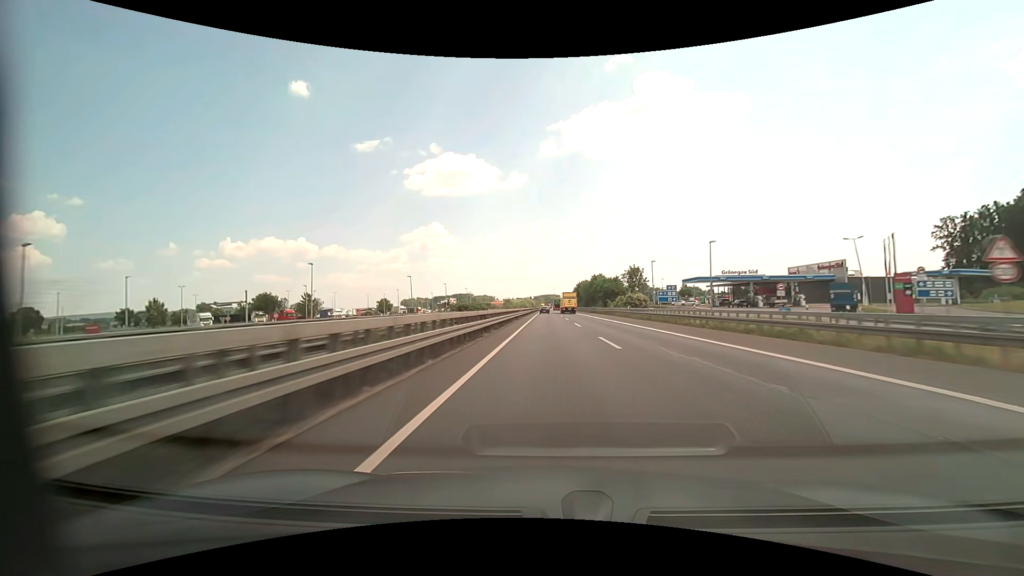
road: motorway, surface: asphalt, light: Day
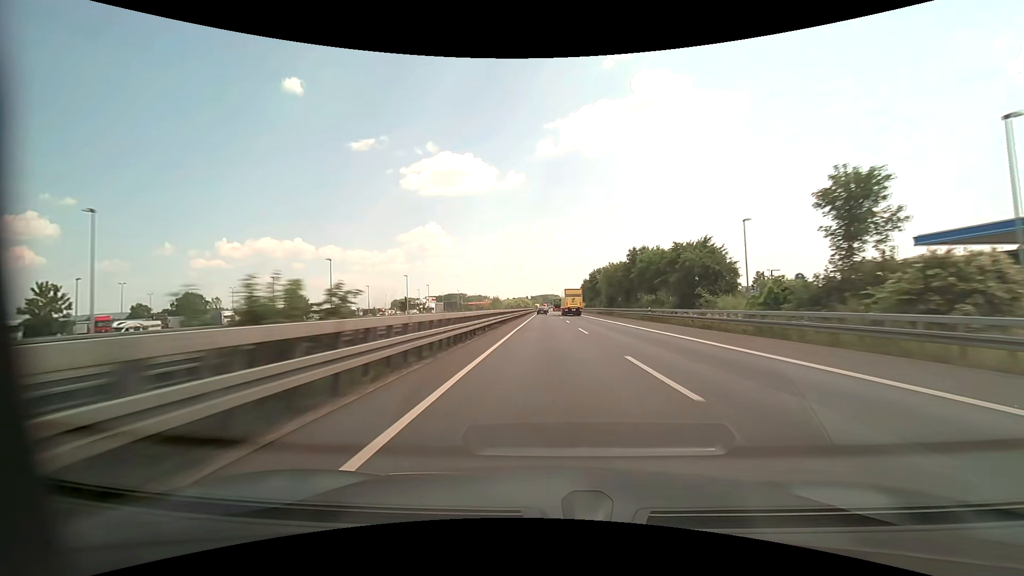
(+0.2, +62.4) m; 0°
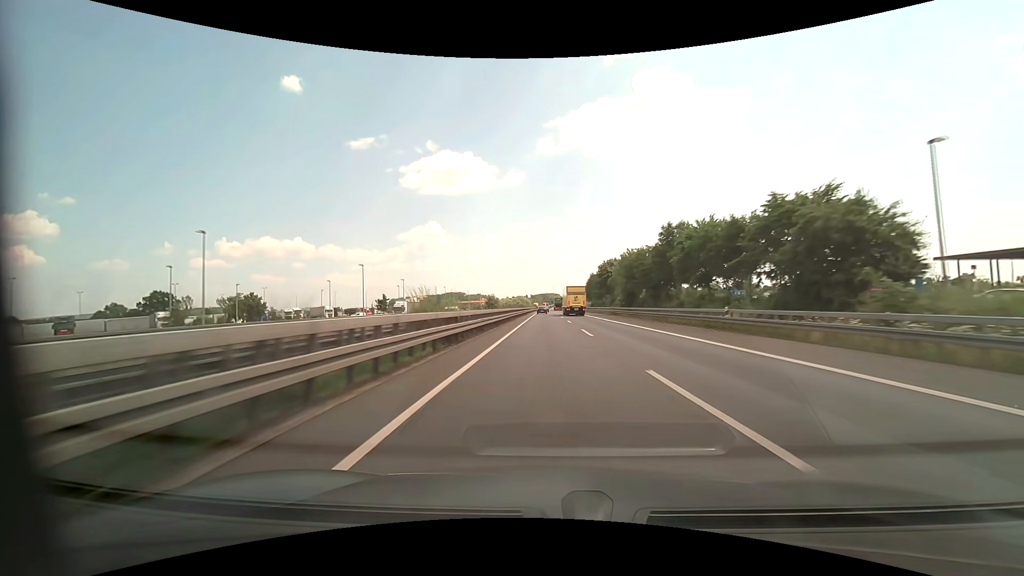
(0.0, +20.8) m; 0°
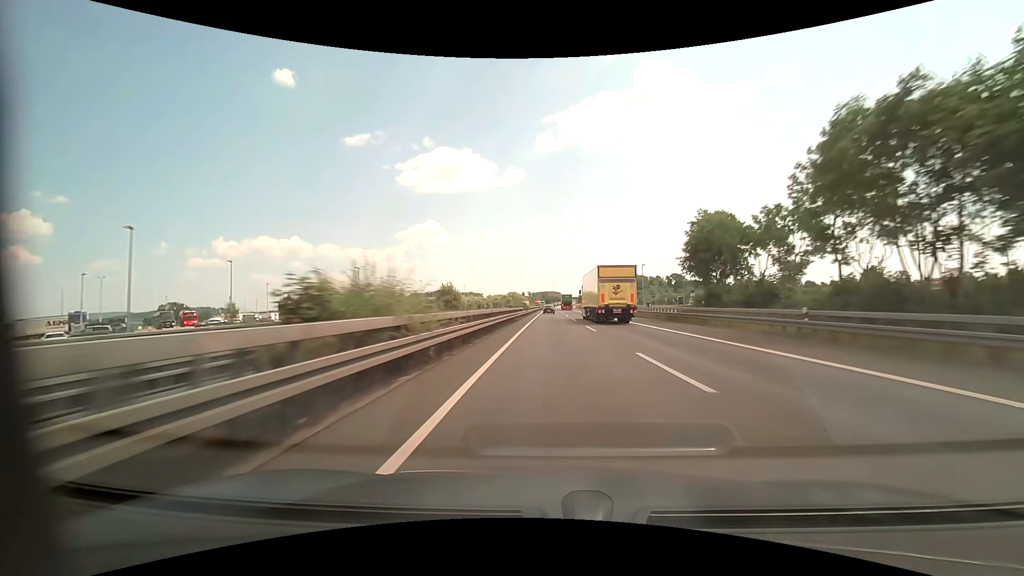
(-0.4, +104.2) m; 0°
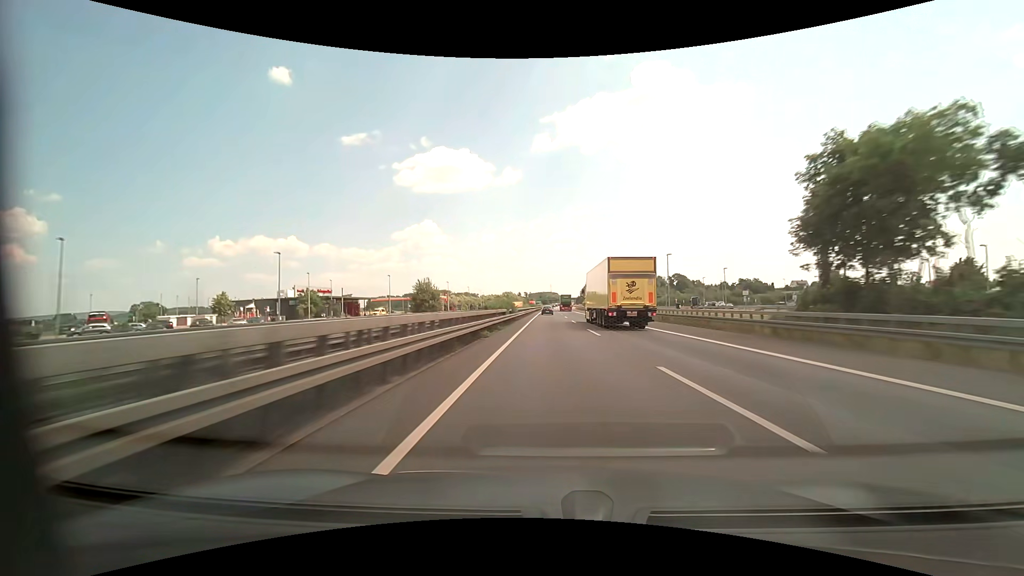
(+0.1, +20.8) m; 0°
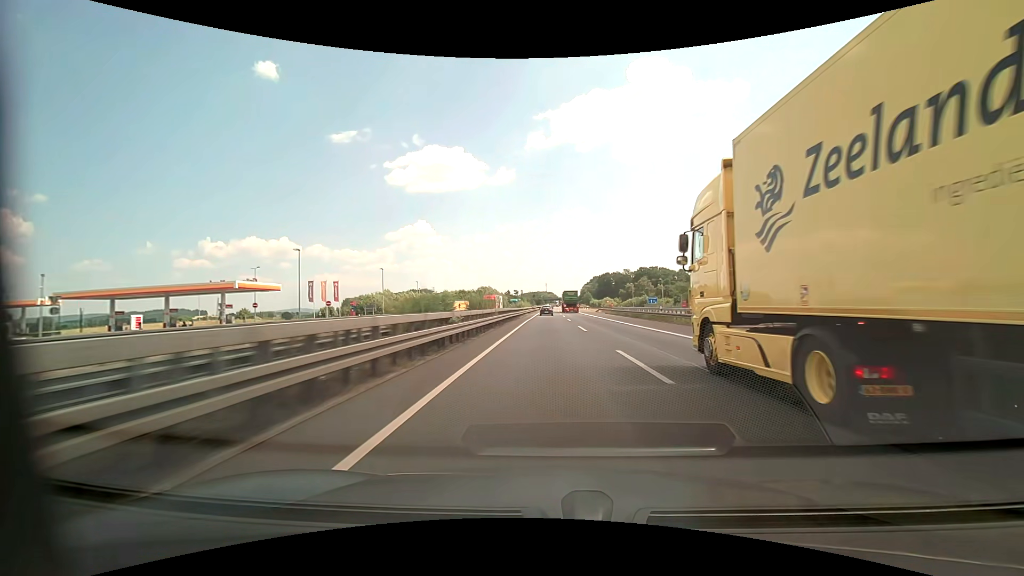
(+0.8, +104.0) m; +1°
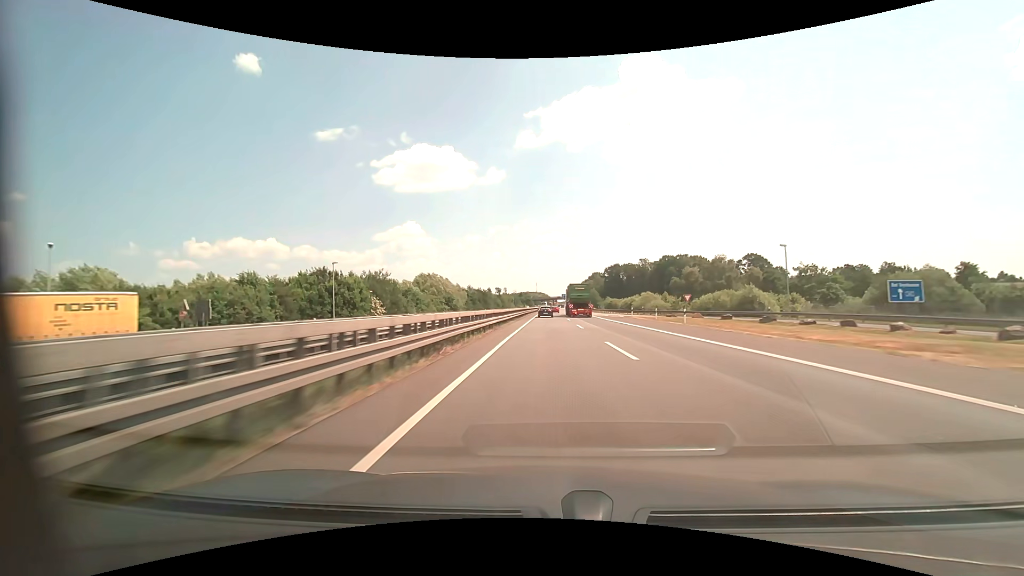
(+0.6, +103.7) m; +1°
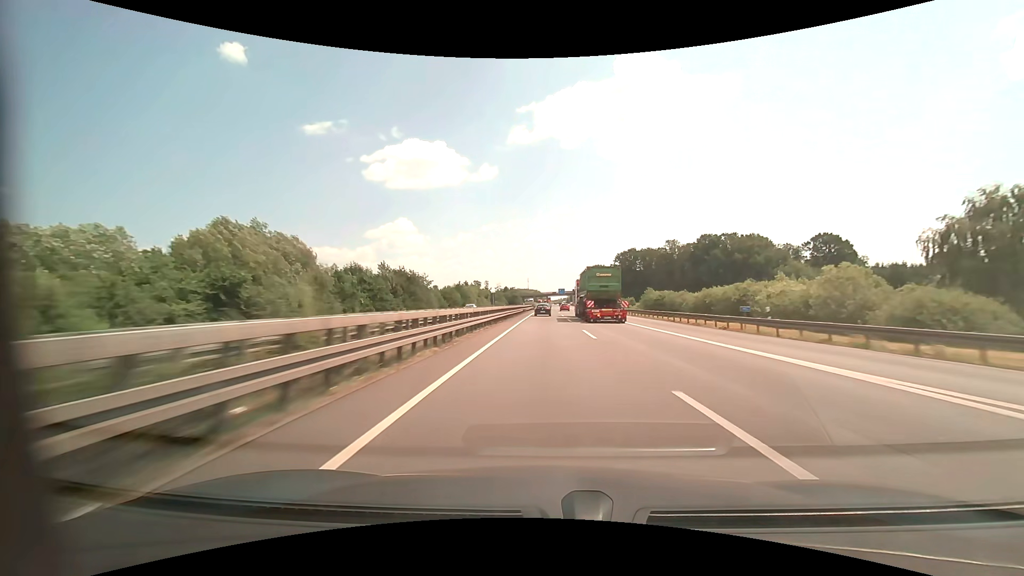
(+0.7, +82.7) m; +1°
(0, +10) (0, +20) (0, +30) (0, +40) (0, +50) (0, +60) (0, +70) (0, +80) (0, +90) (0, +100) m
